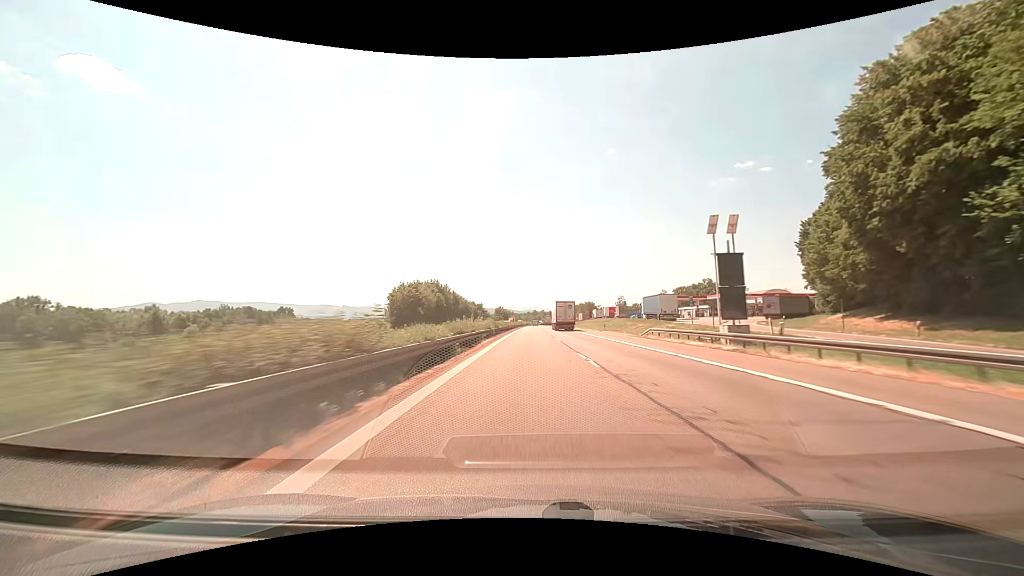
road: motorway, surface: asphalt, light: Day
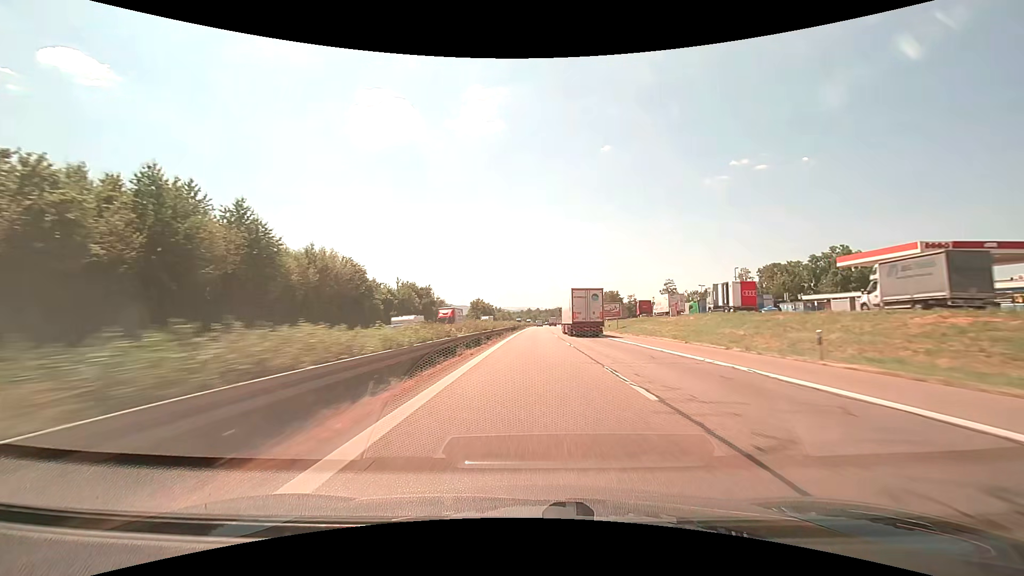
(+0.7, +96.1) m; +1°
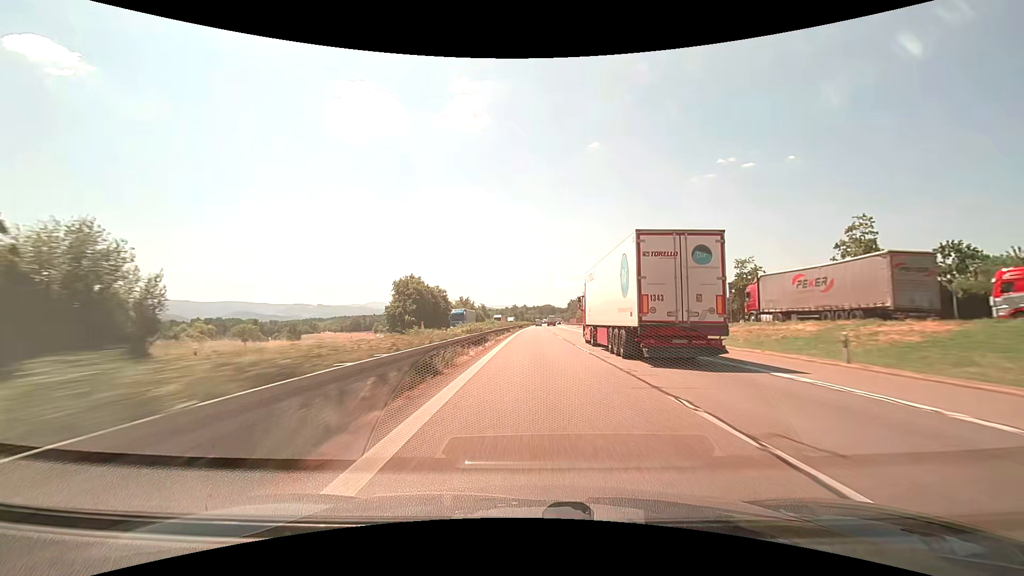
(+1.1, +95.8) m; +2°
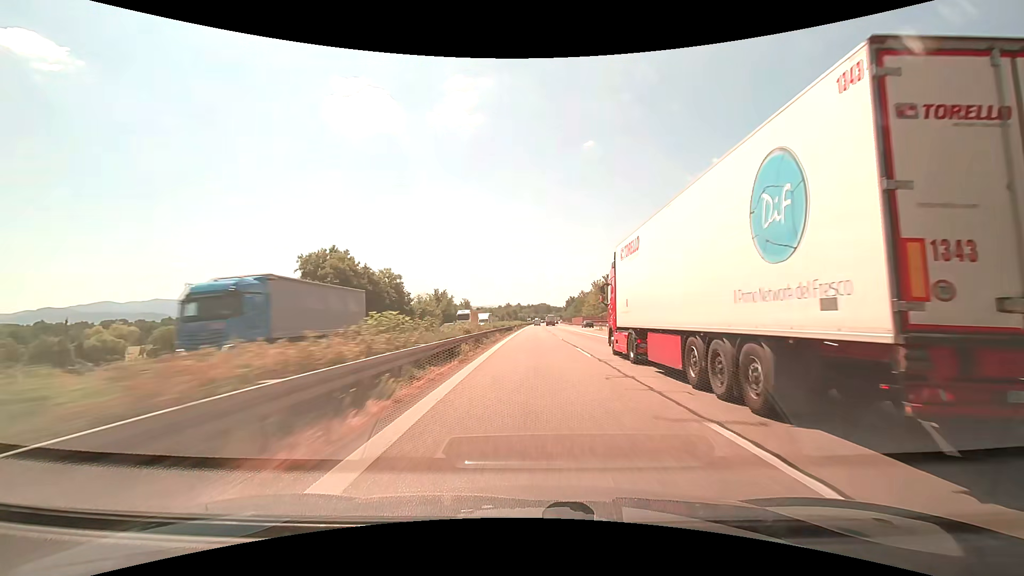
(+0.2, +38.1) m; +1°
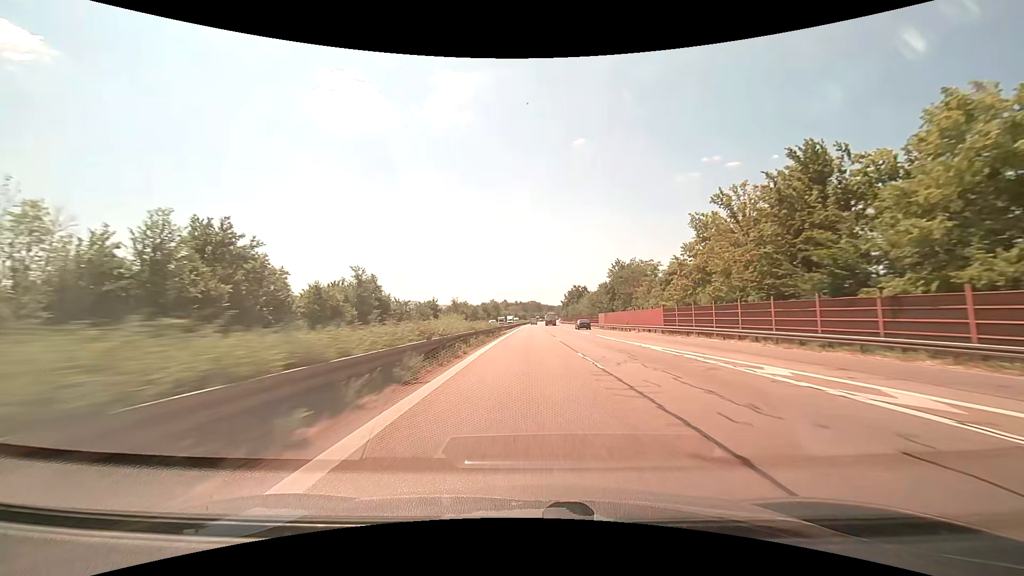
(+1.1, +94.8) m; +1°
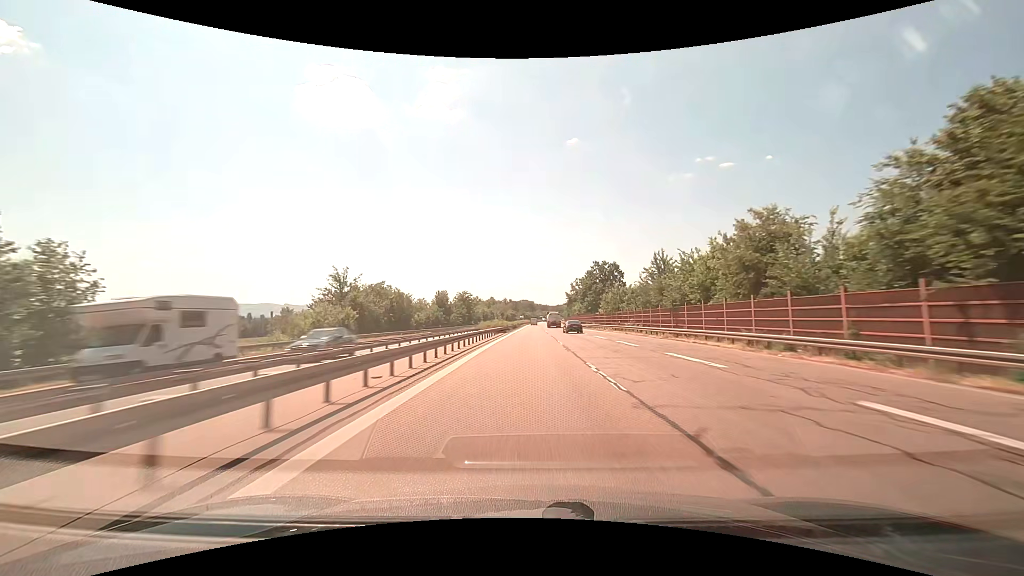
(+1.0, +94.3) m; +1°
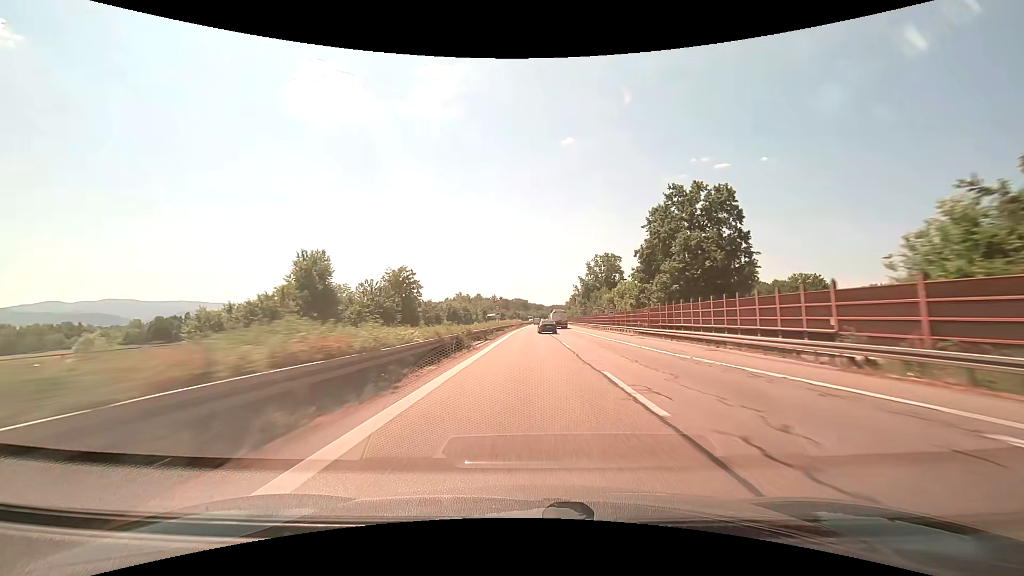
(+0.5, +74.2) m; +1°
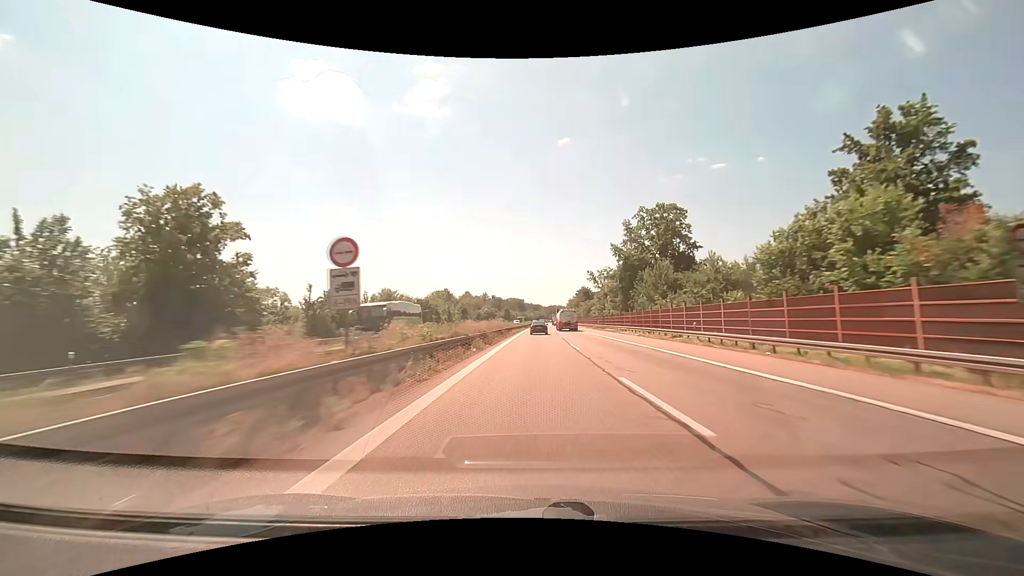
(+0.2, +55.1) m; 0°
(0, +10) (0, +20) (0, +30) (0, +40) (0, +50) (0, +60) (+1, +70) (+1, +80) (+1, +90) (+2, +100) m
